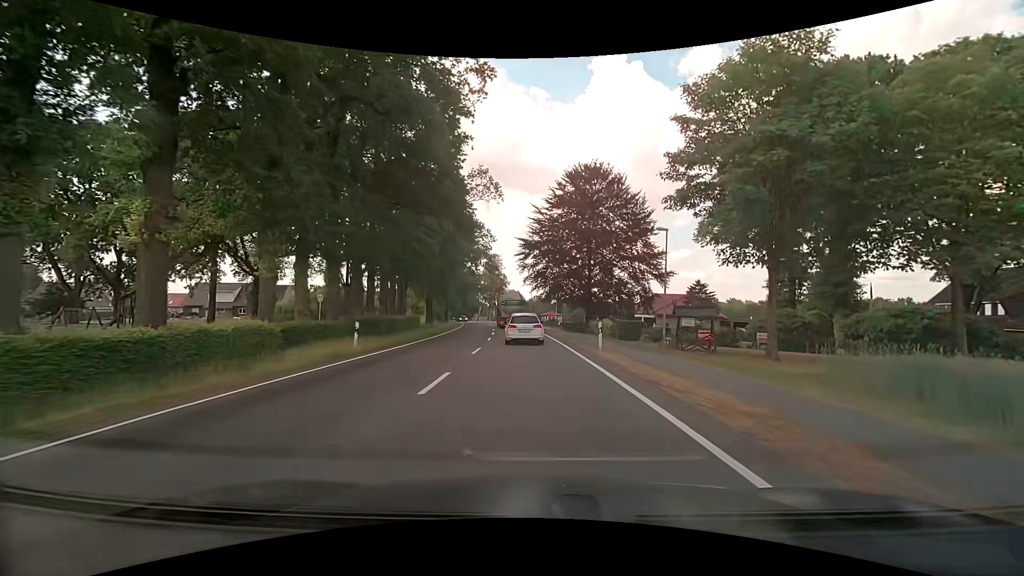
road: primary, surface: asphalt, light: Day
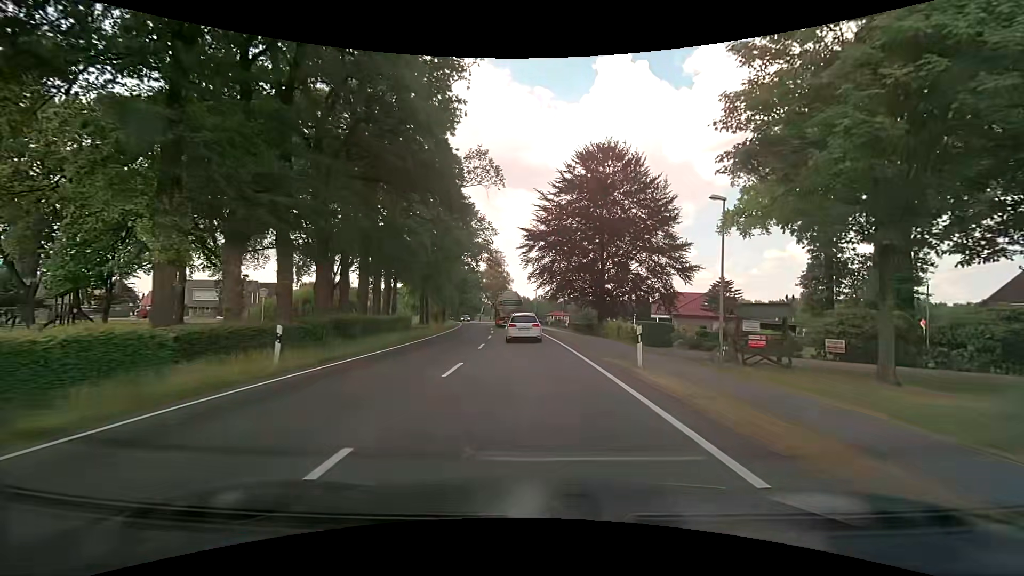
(0.0, +6.7) m; 0°
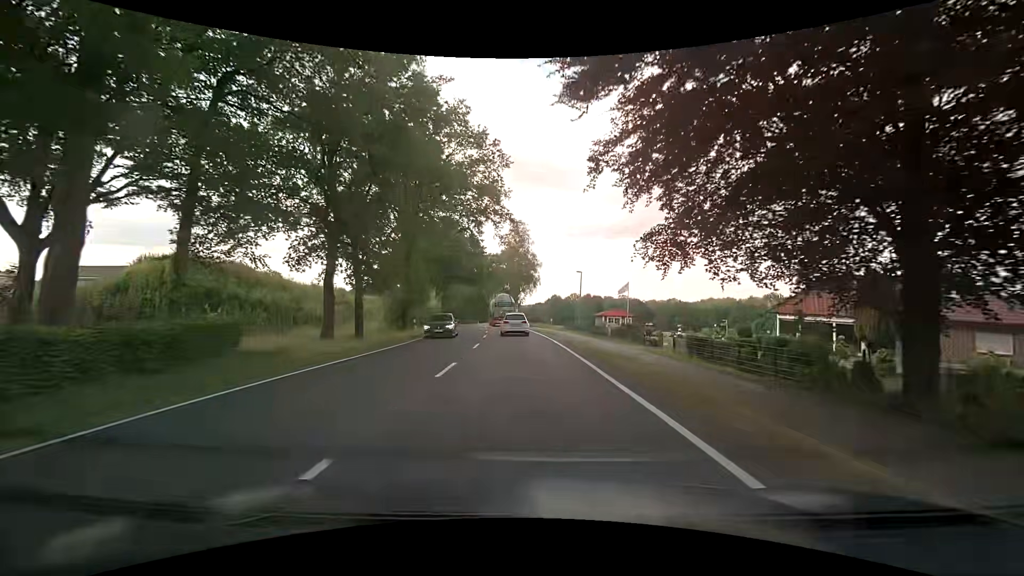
(-1.1, +36.8) m; -3°
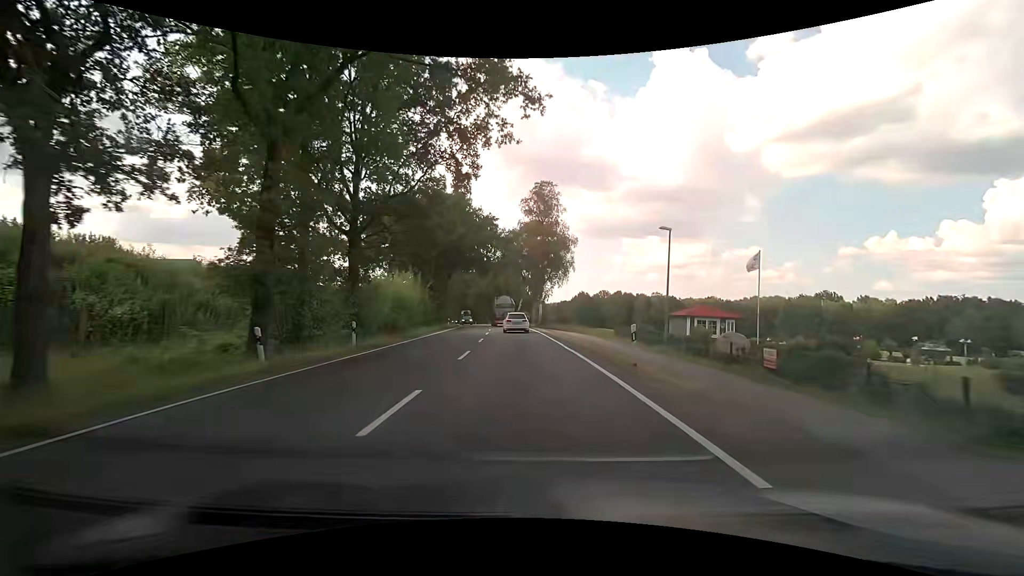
(-0.9, +23.5) m; -3°
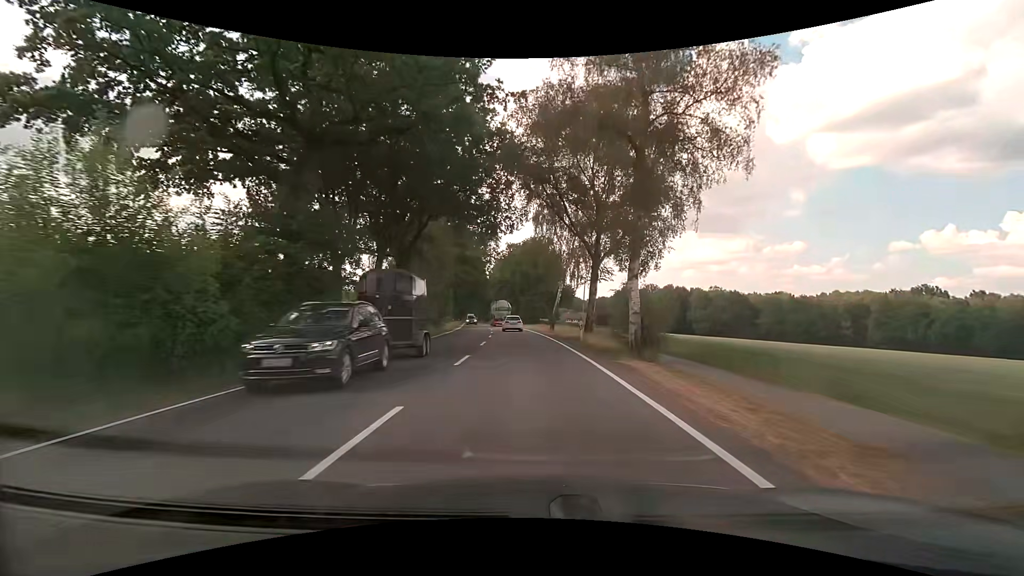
(-1.4, +37.6) m; -5°
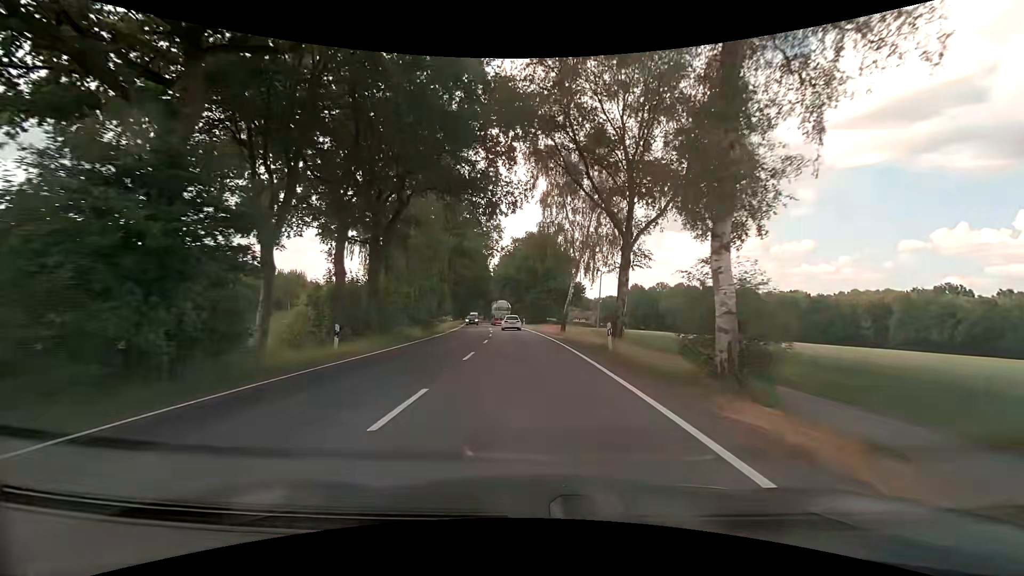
(0.0, +7.4) m; 0°
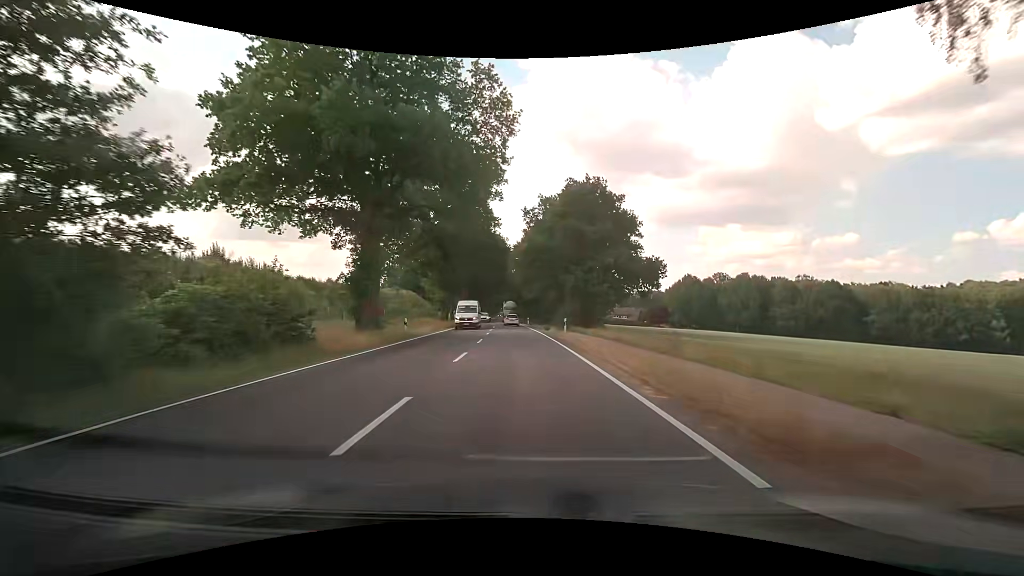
(-1.1, +37.4) m; -3°
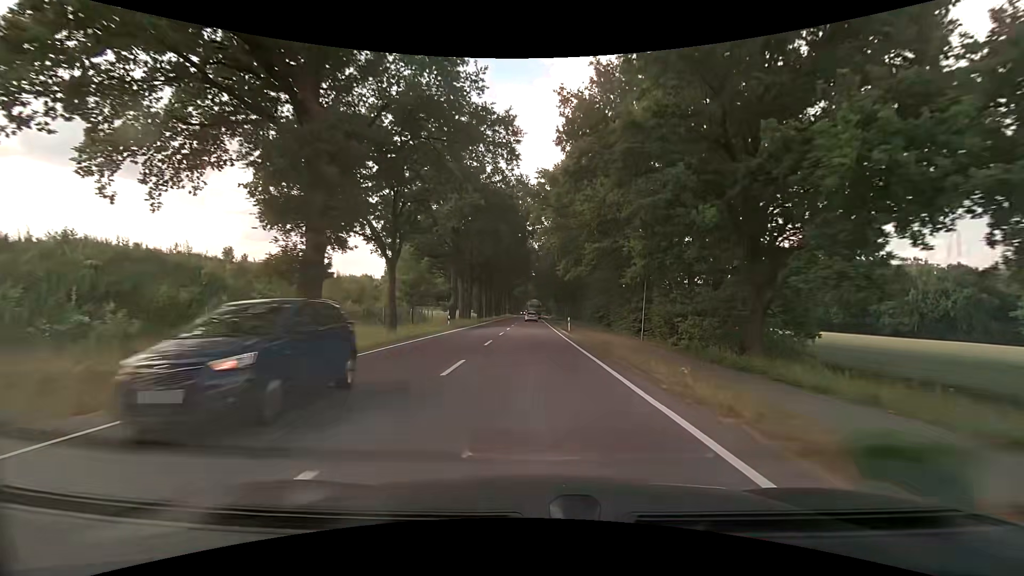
(-1.7, +40.2) m; -3°
(0, +10) (0, +20) (0, +30) (0, +40) (0, +50) (0, +60) (0, +70) (0, +80) (-1, +90) (-1, +100) m
